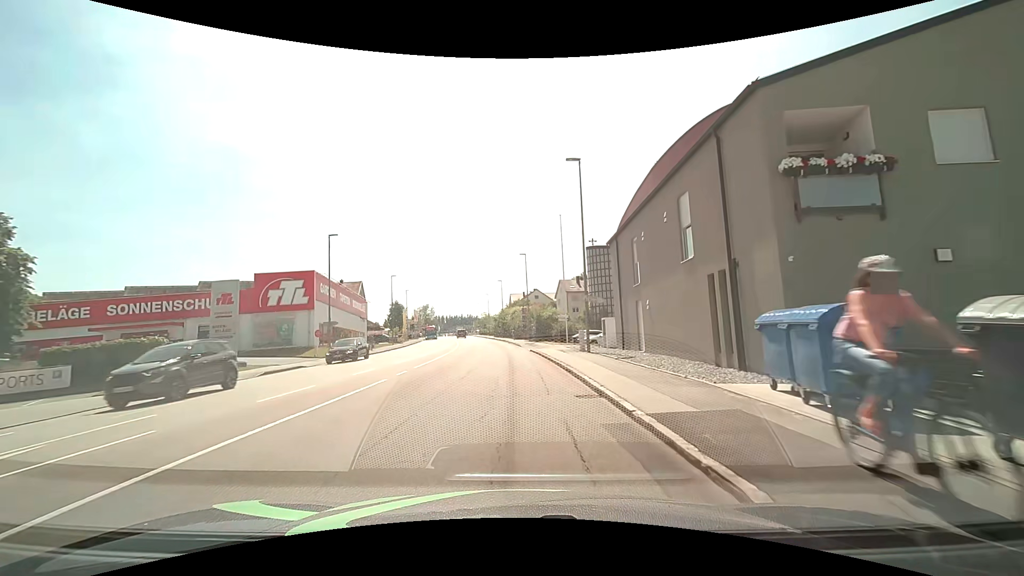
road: tertiary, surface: asphalt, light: Day
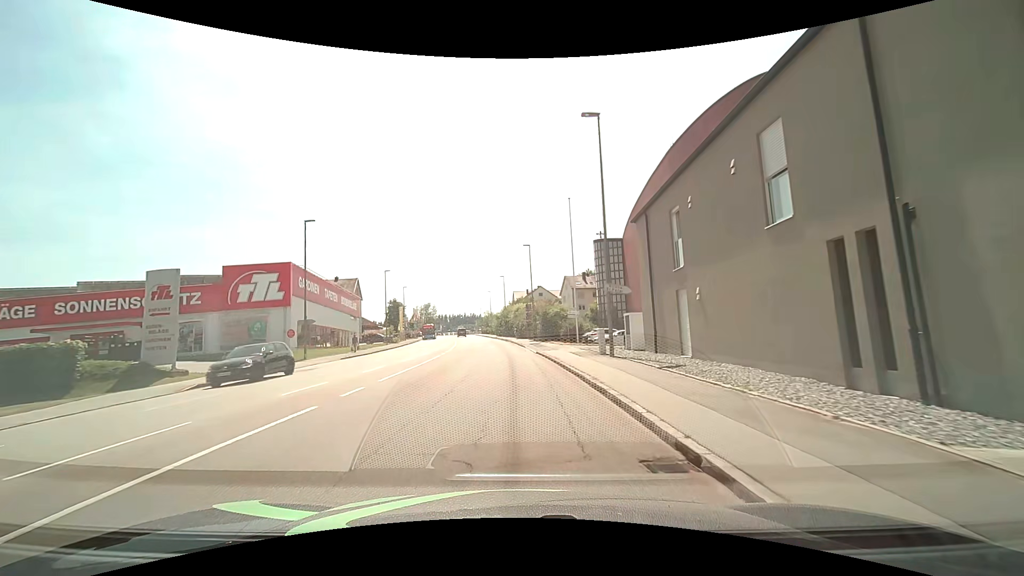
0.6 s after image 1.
(0.0, +5.4) m; 0°
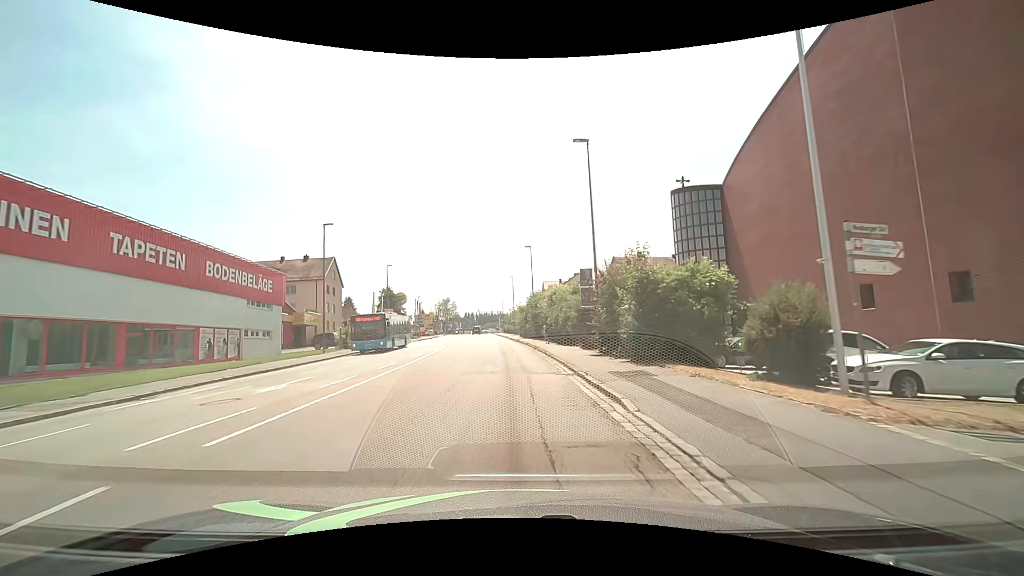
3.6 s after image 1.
(-0.6, +30.1) m; -3°
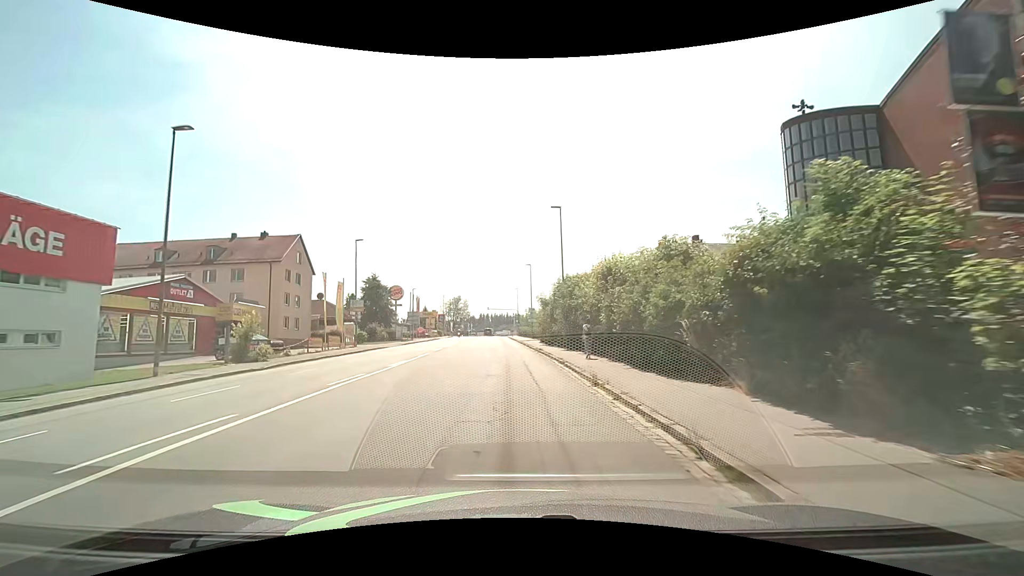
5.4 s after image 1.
(-0.5, +19.6) m; -2°
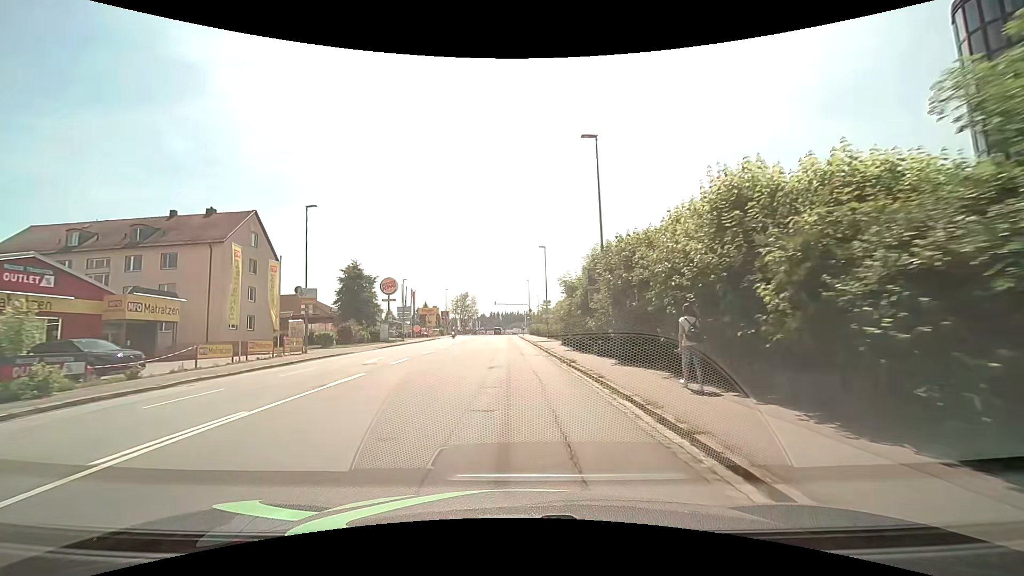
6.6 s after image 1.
(-0.1, +13.4) m; -2°
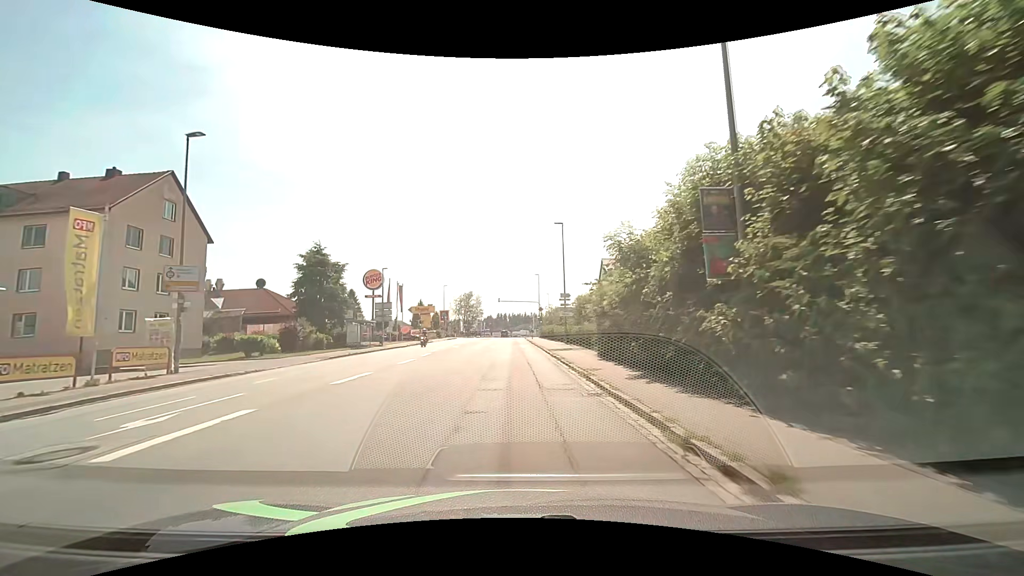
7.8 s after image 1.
(0.0, +13.6) m; 0°
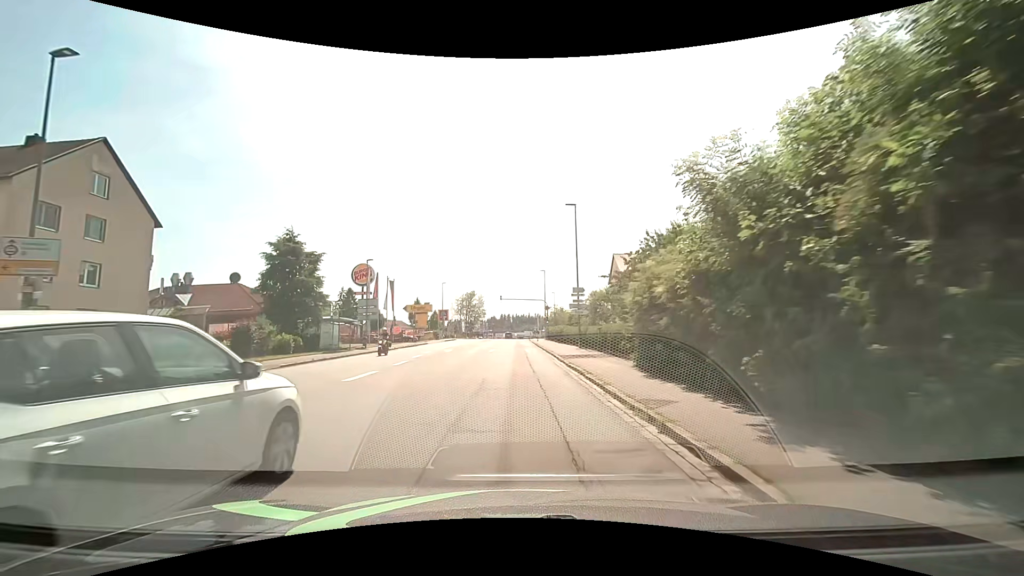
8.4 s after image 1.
(0.0, +6.7) m; 0°
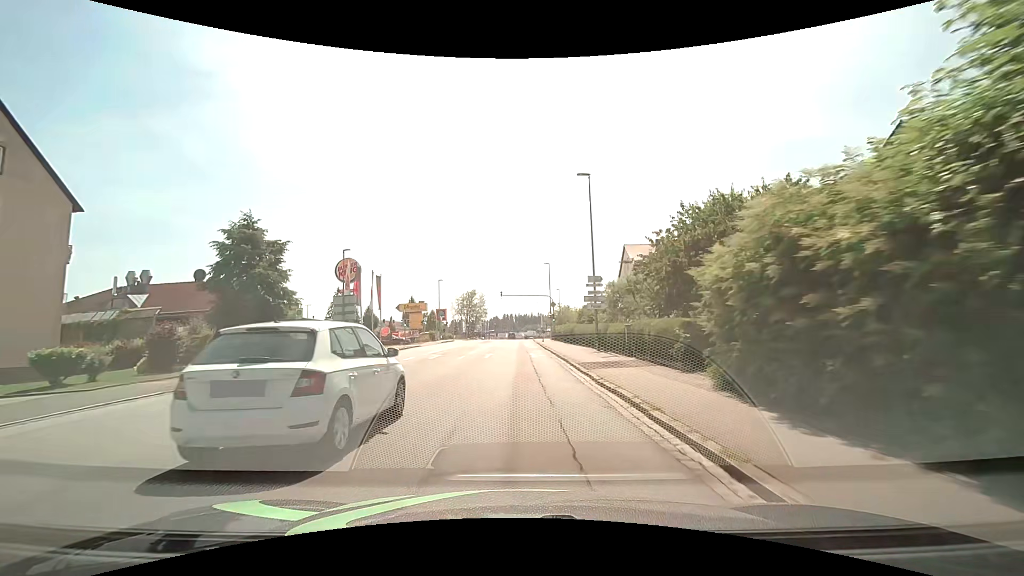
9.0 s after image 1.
(0.0, +6.7) m; 0°
(0, +10) (0, +20) (0, +30) (0, +40) (0, +50) (0, +60) (0, +70) (0, +80) (0, +90) (0, +100) m
